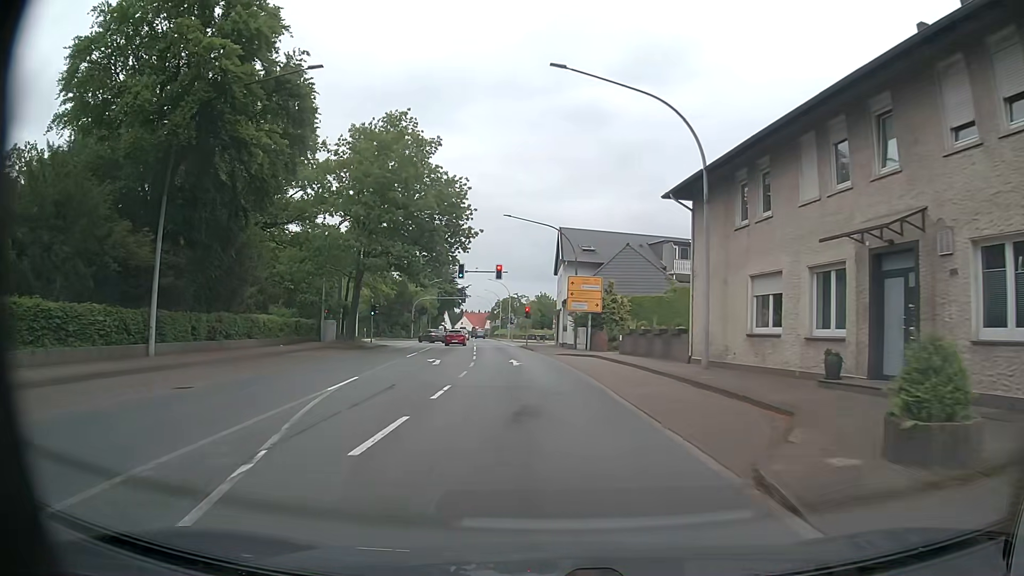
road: primary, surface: asphalt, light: Day
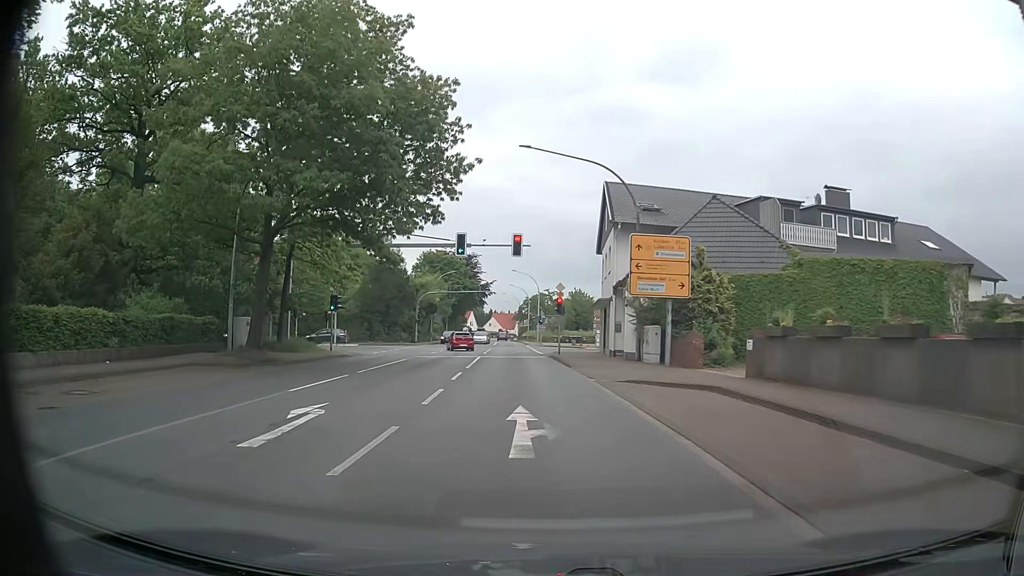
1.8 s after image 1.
(-0.3, +18.8) m; -2°
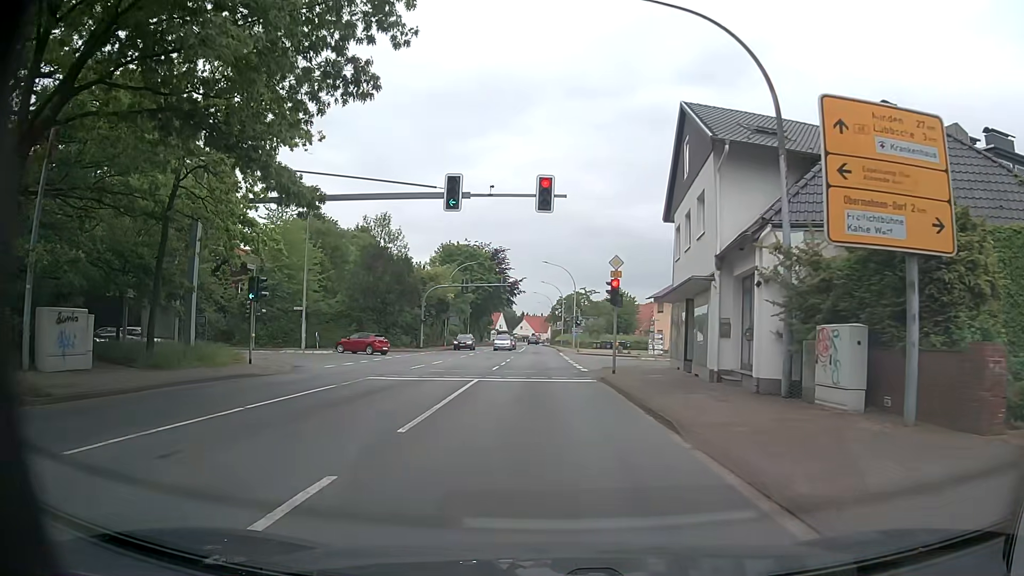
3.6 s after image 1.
(-0.3, +15.4) m; -3°
(0, +10) (0, +20) (0, +30) (-1, +40) (-1, +50) (-1, +60) (-1, +70) (-1, +80) (-1, +90) (-1, +100) m
